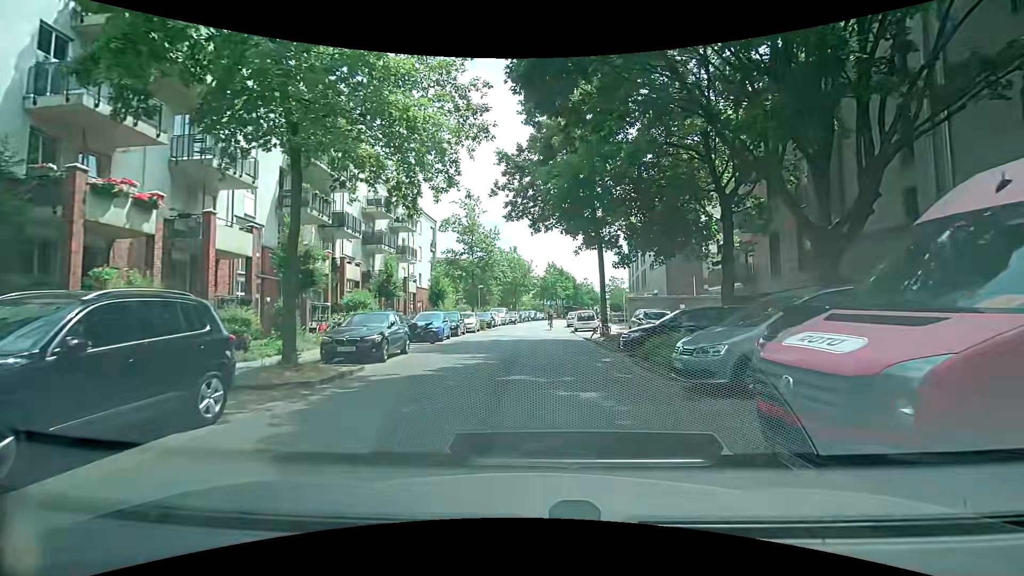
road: residential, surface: asphalt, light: Day
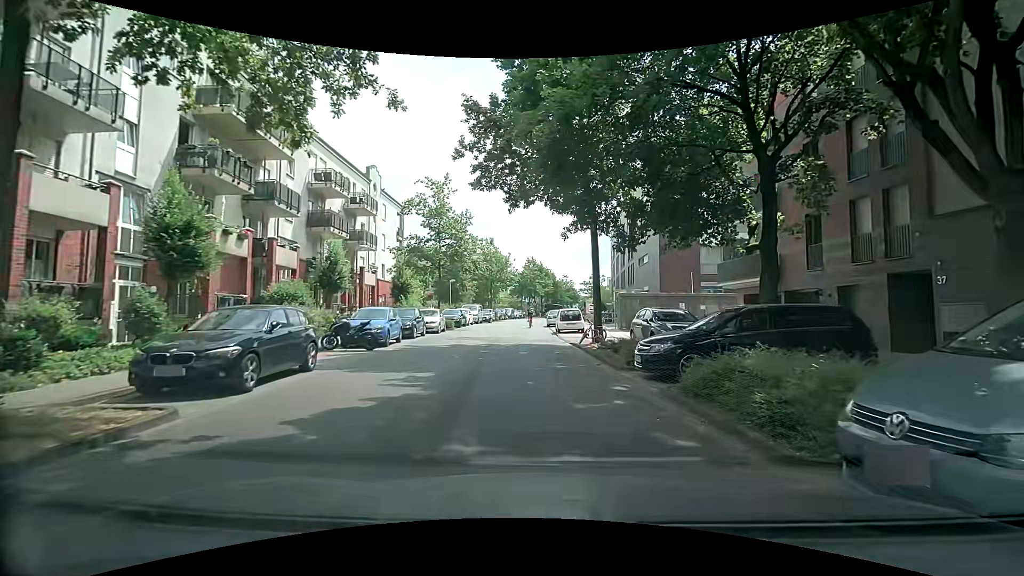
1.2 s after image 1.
(+0.1, +5.6) m; +2°
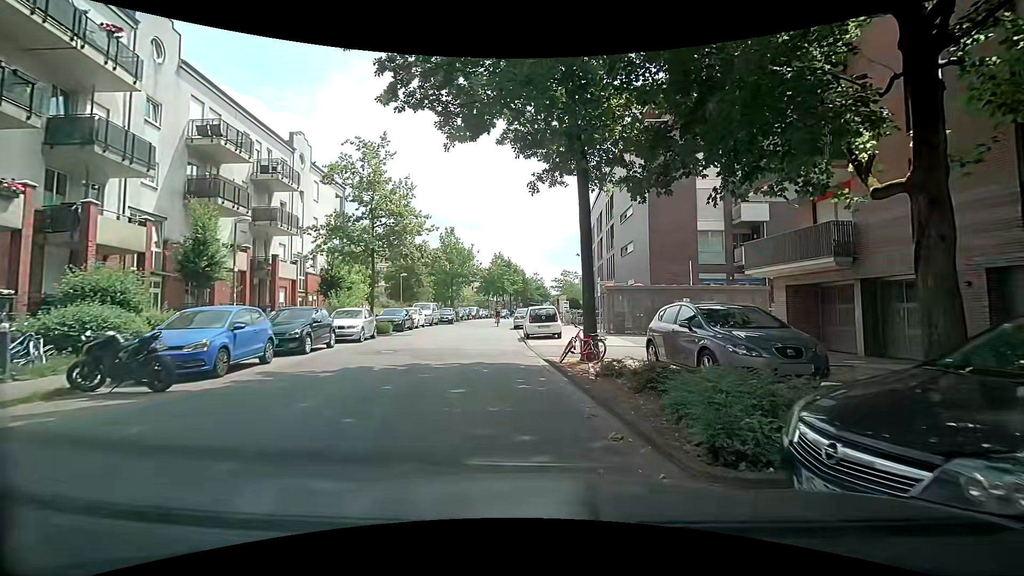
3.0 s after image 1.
(+0.4, +7.7) m; +4°
